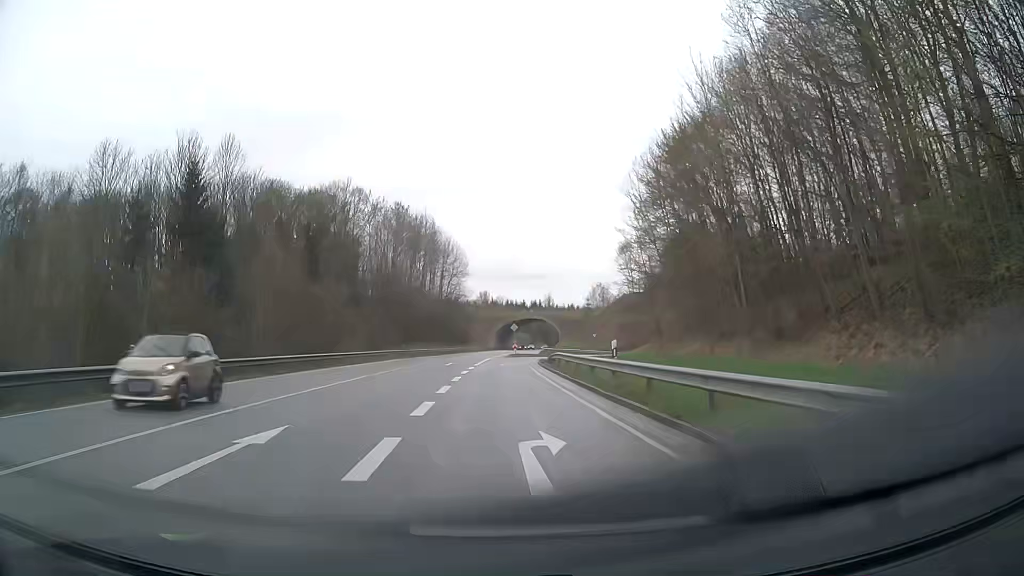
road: primary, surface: asphalt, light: Day
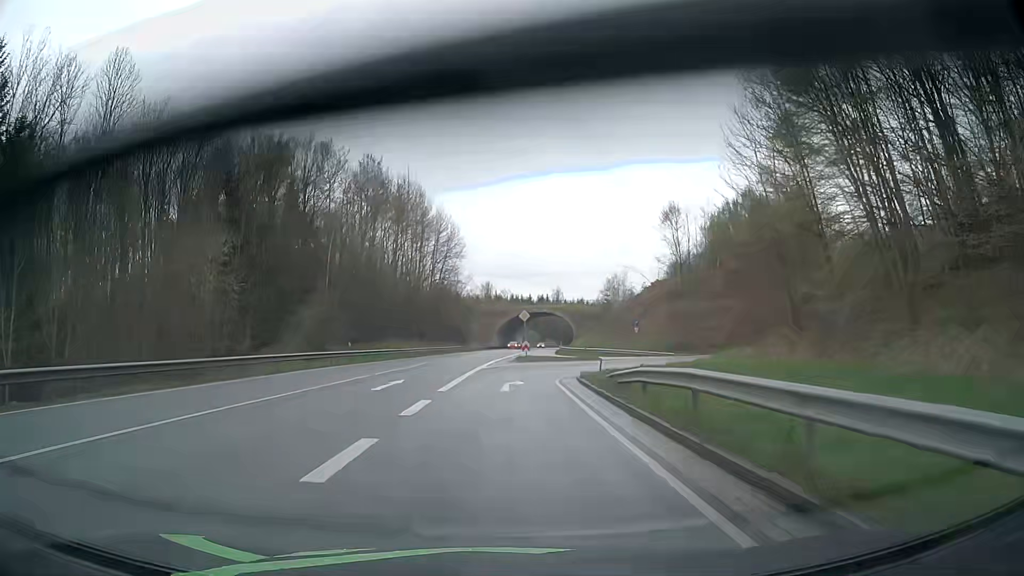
(-0.1, +24.0) m; 0°
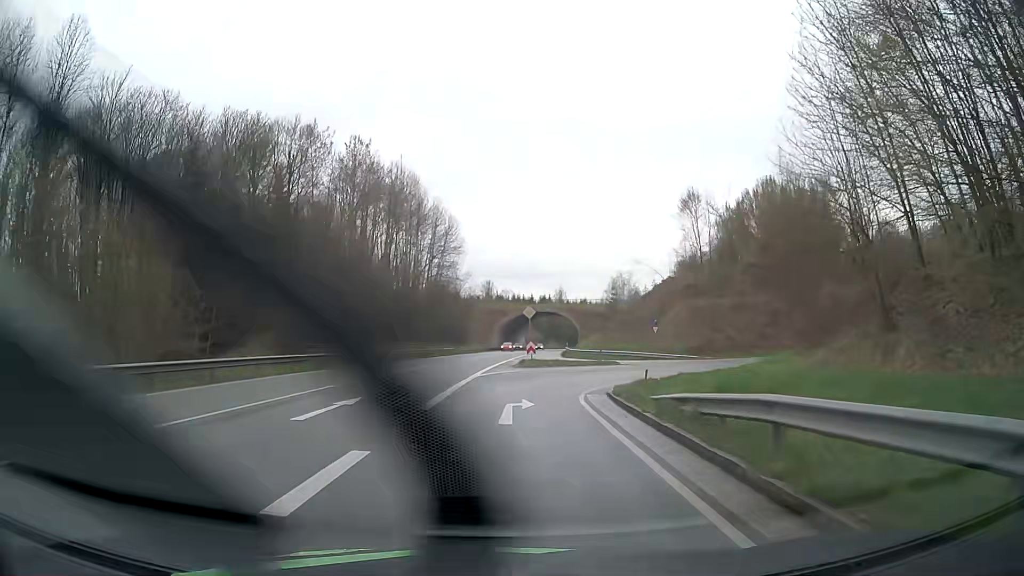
(0.0, +7.0) m; 0°
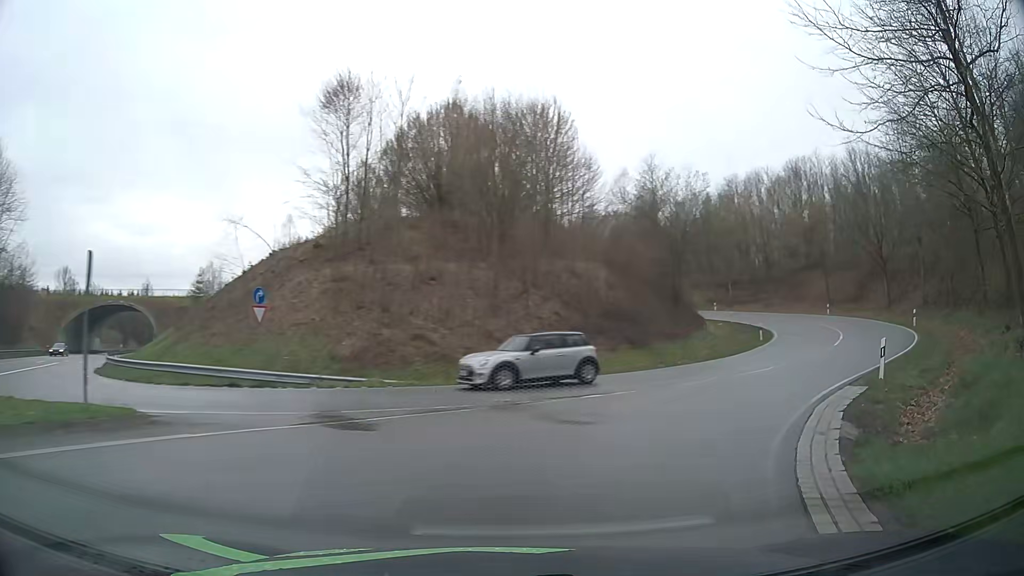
(+4.9, +28.8) m; +35°
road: primary_link
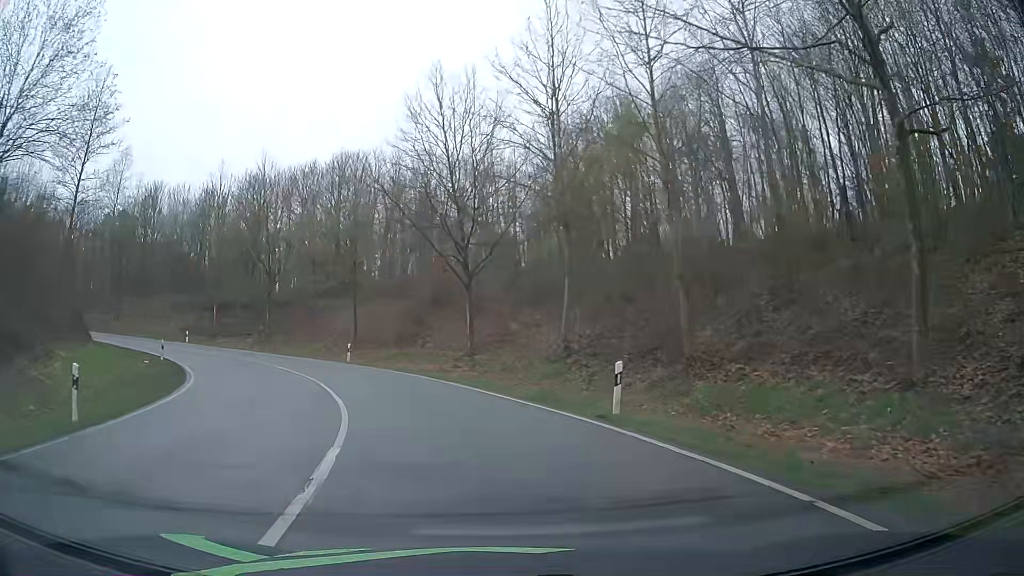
(+14.0, +26.5) m; +40°
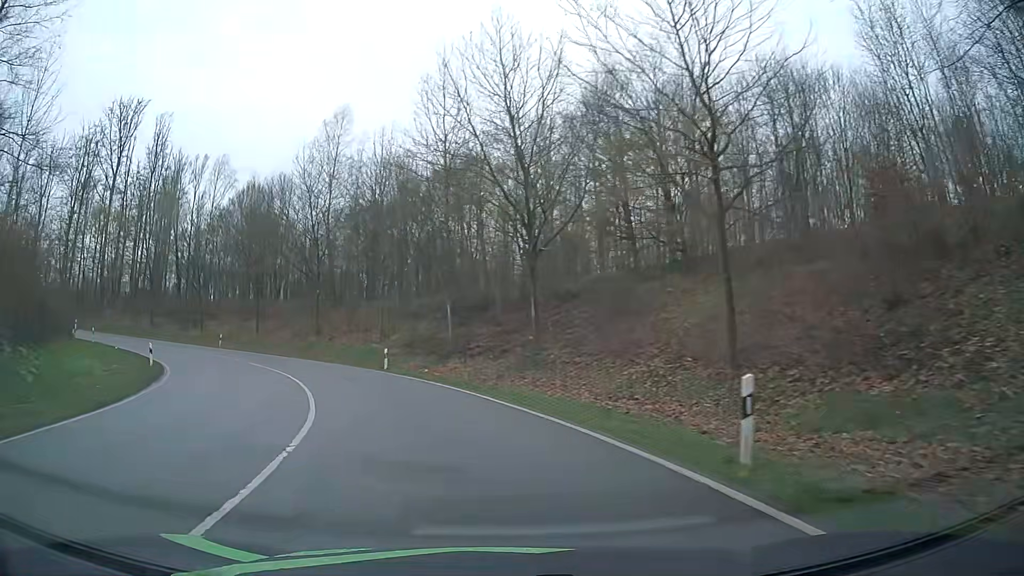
(-6.8, +28.5) m; -29°
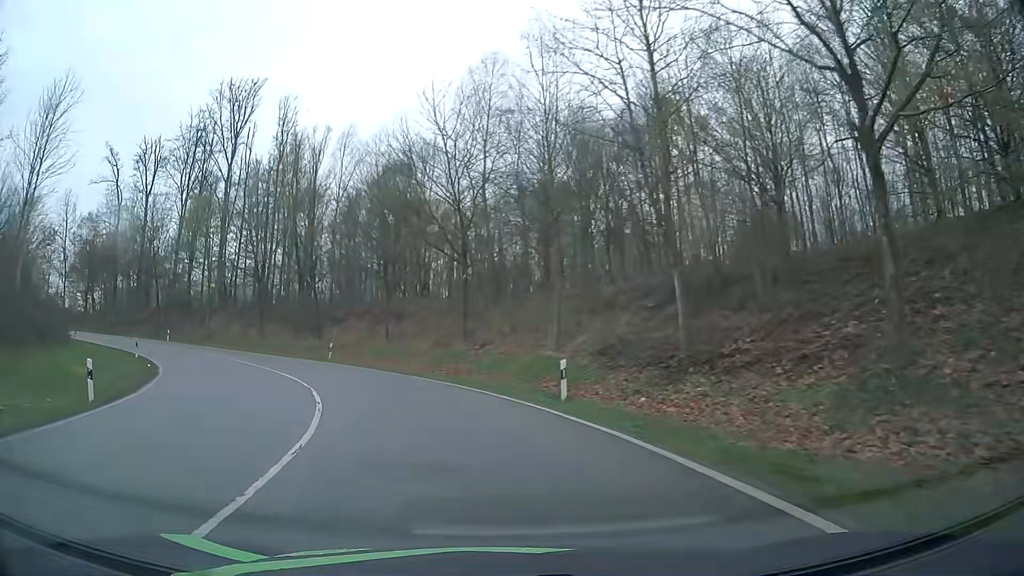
(-2.3, +16.0) m; -16°
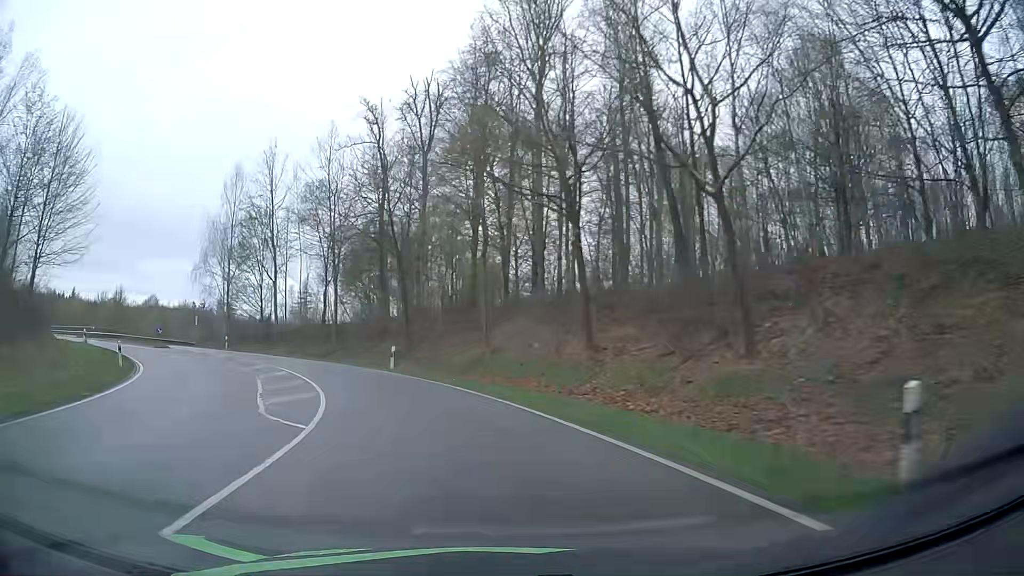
(-9.3, +32.2) m; -33°
(-1, +10) (-3, +20) (-7, +29) (-13, +37) (-20, +44) (-28, +50) (-37, +54) (-46, +58) (-56, +61) (-65, +64) m
